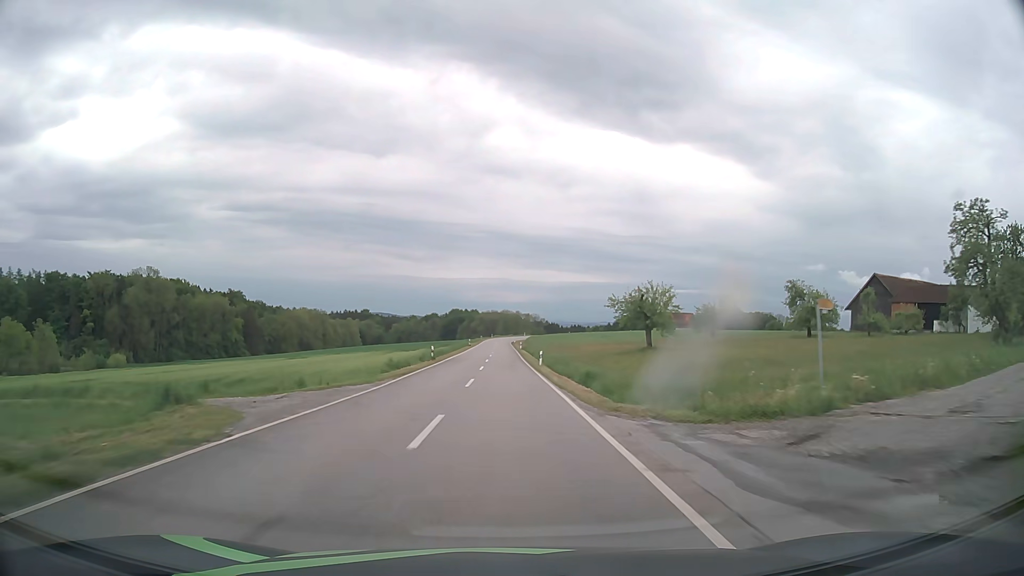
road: tertiary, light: Day
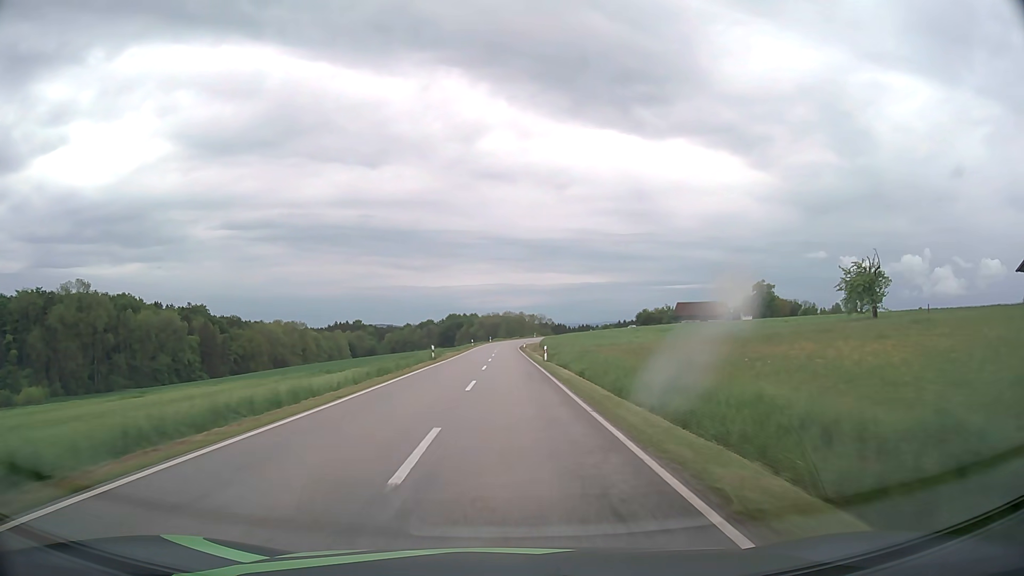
(-0.3, +50.6) m; 0°
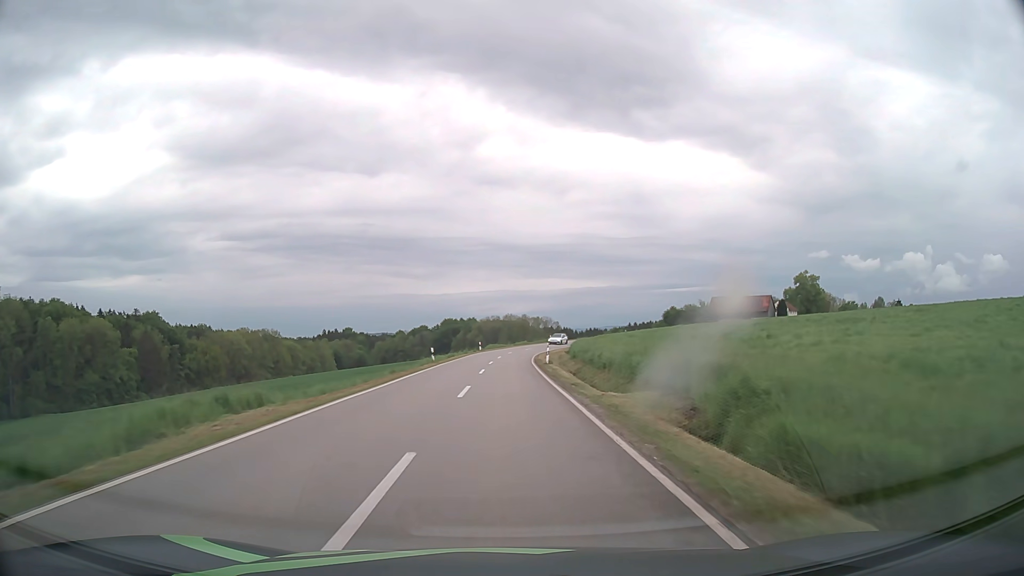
(0.0, +50.1) m; 0°
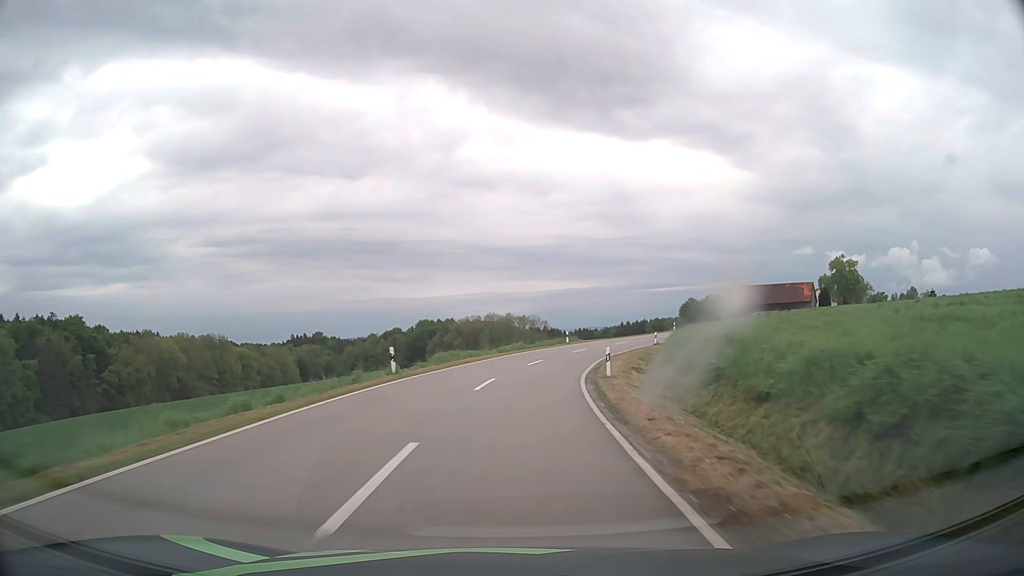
(+0.4, +47.6) m; +1°
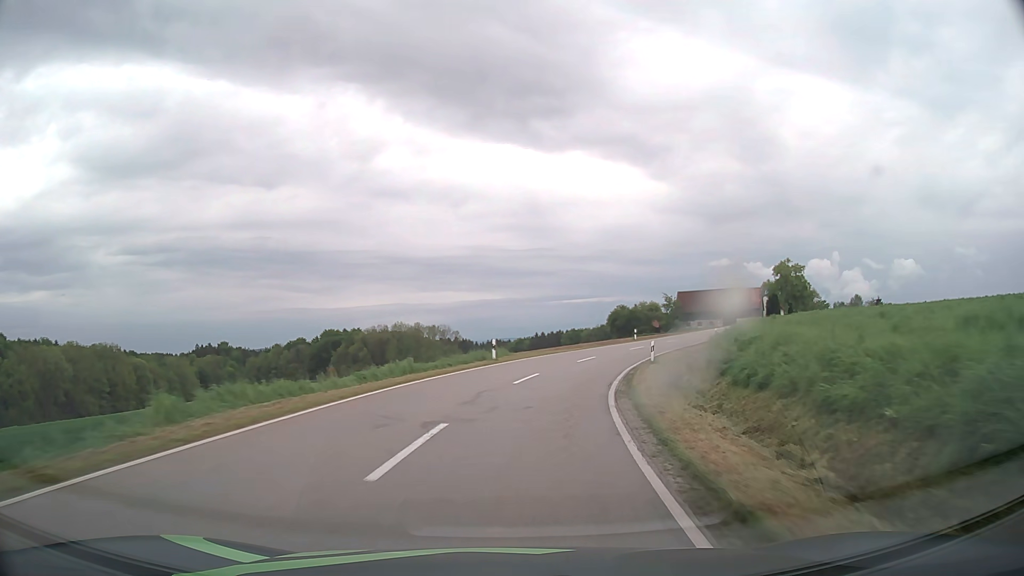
(+1.2, +22.4) m; +7°
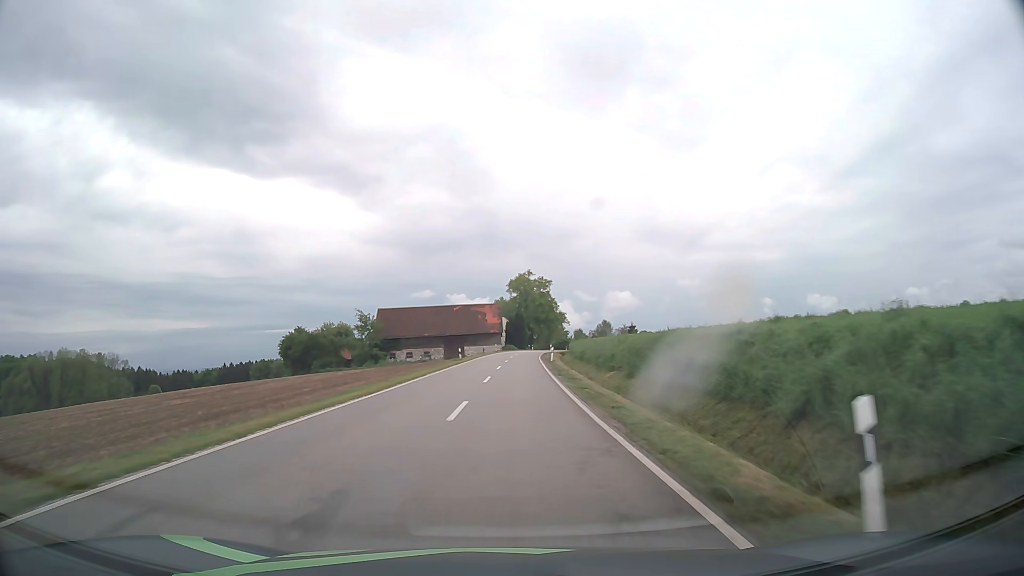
(+13.5, +52.0) m; +26°
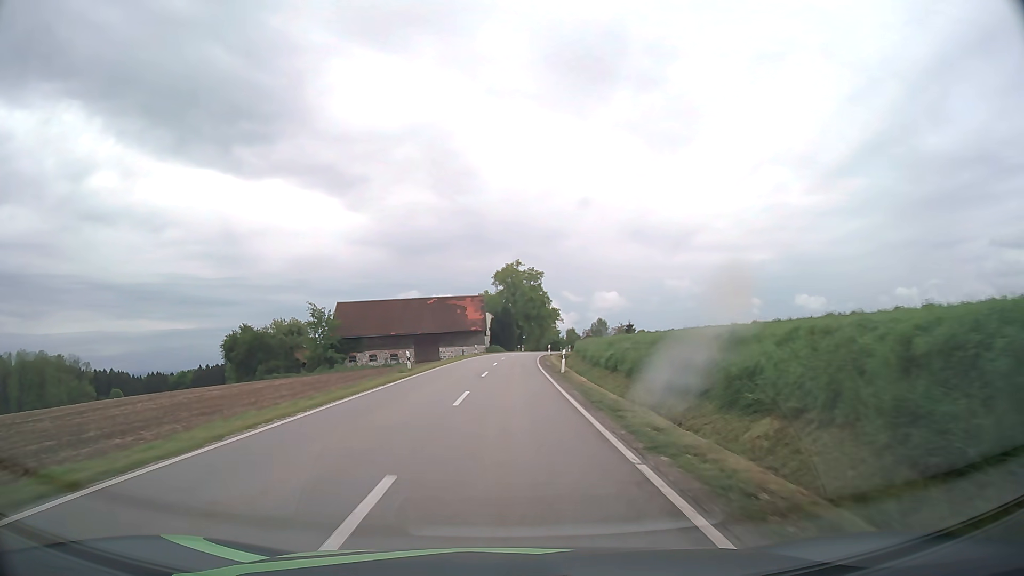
(+0.4, +21.5) m; +1°
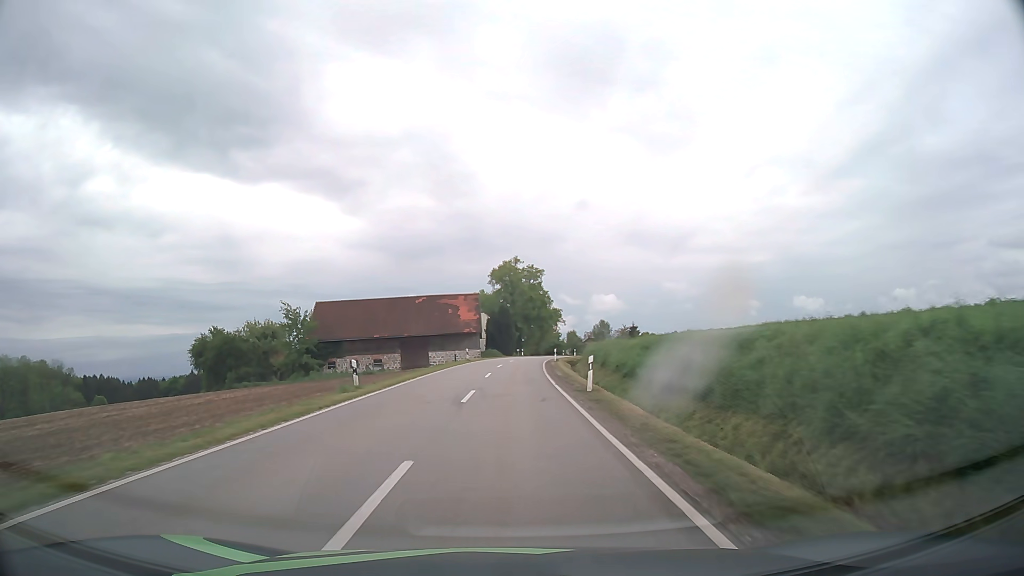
(0.0, +10.9) m; 0°
(0, +10) (0, +20) (0, +30) (+1, +40) (+1, +50) (+2, +60) (+3, +70) (+4, +80) (+6, +90) (+8, +99) m
